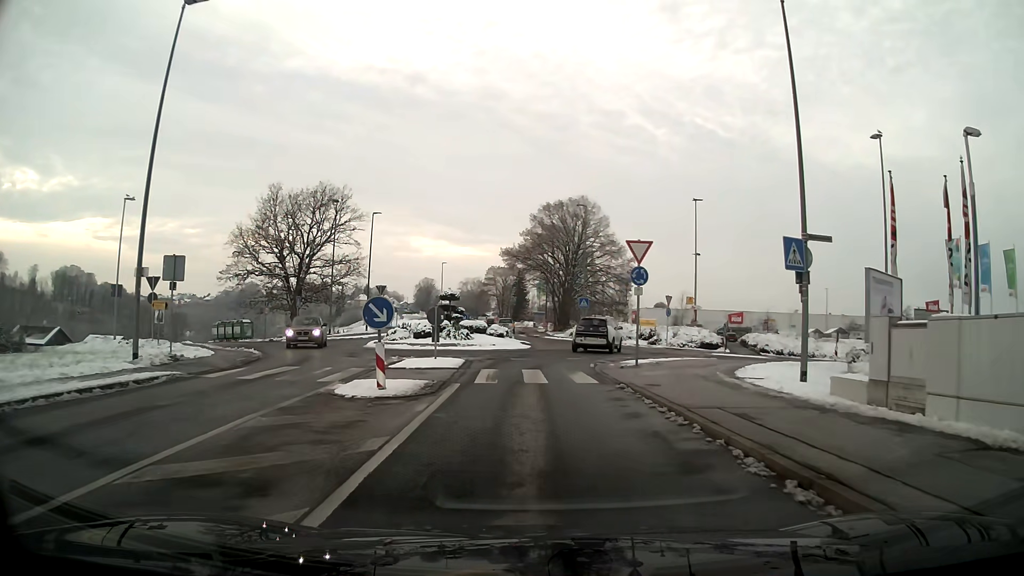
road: tertiary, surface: asphalt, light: Day
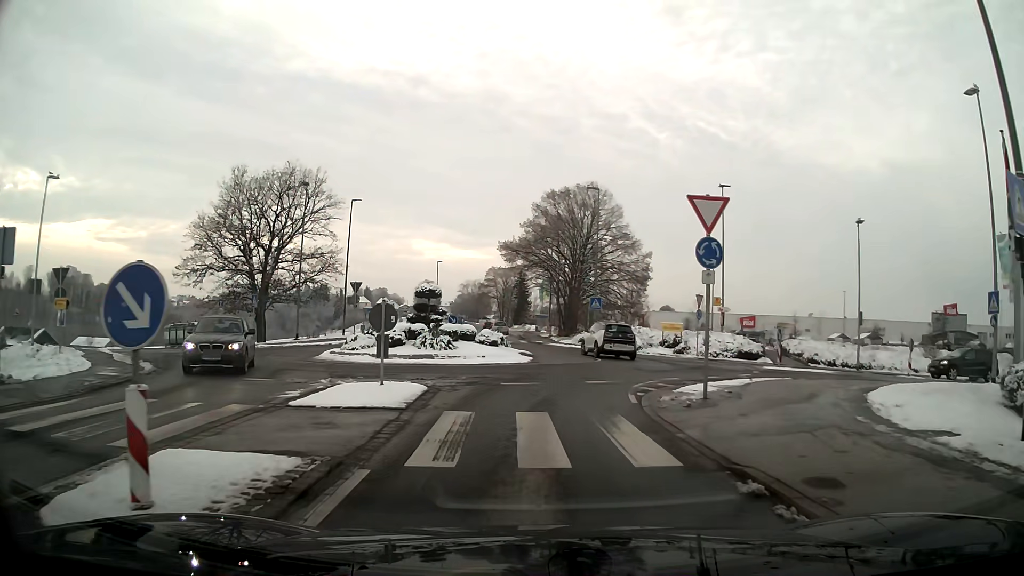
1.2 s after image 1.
(0.0, +7.8) m; 0°
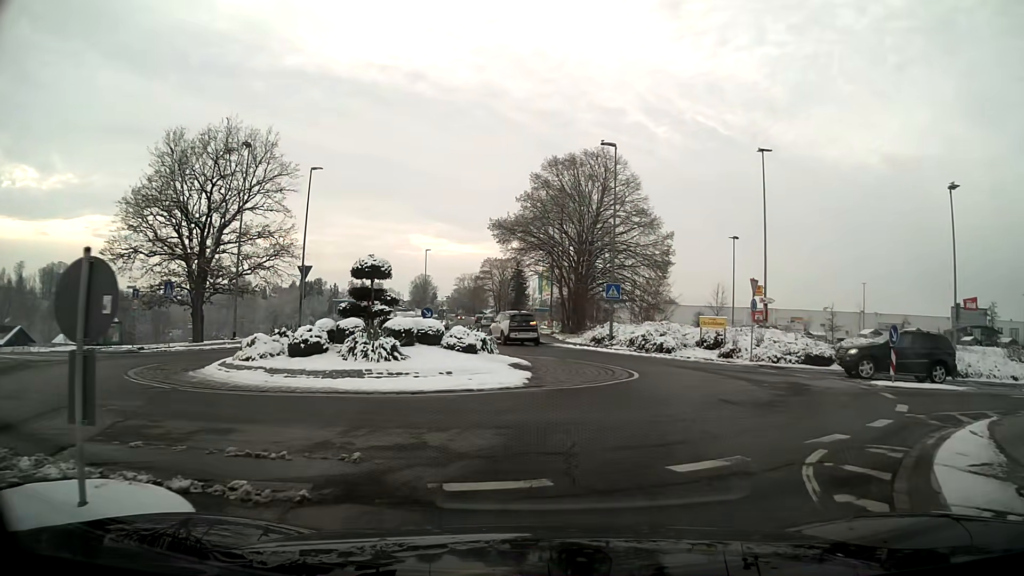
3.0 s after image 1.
(0.0, +9.6) m; +1°
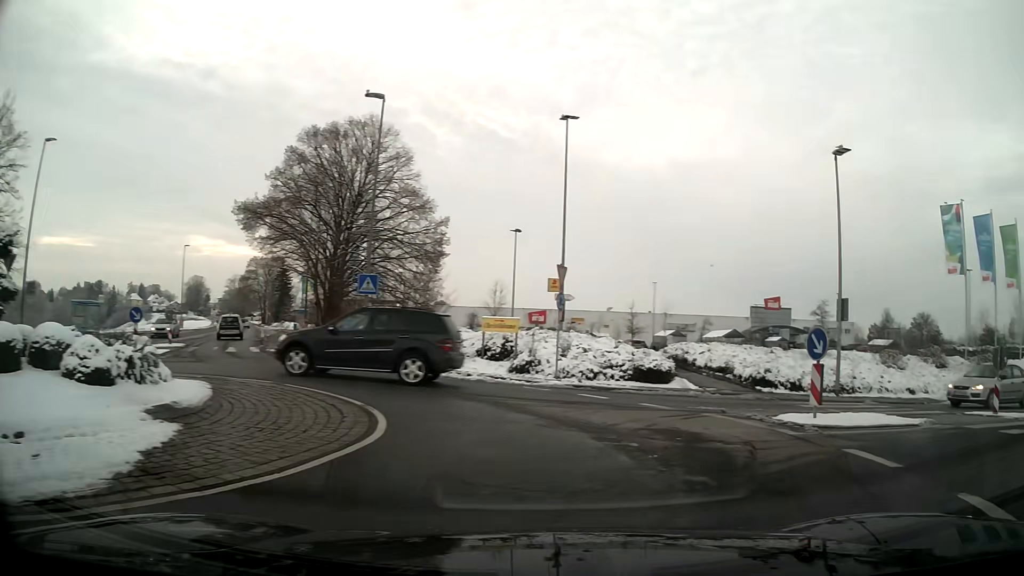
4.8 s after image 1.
(+1.2, +7.7) m; +24°
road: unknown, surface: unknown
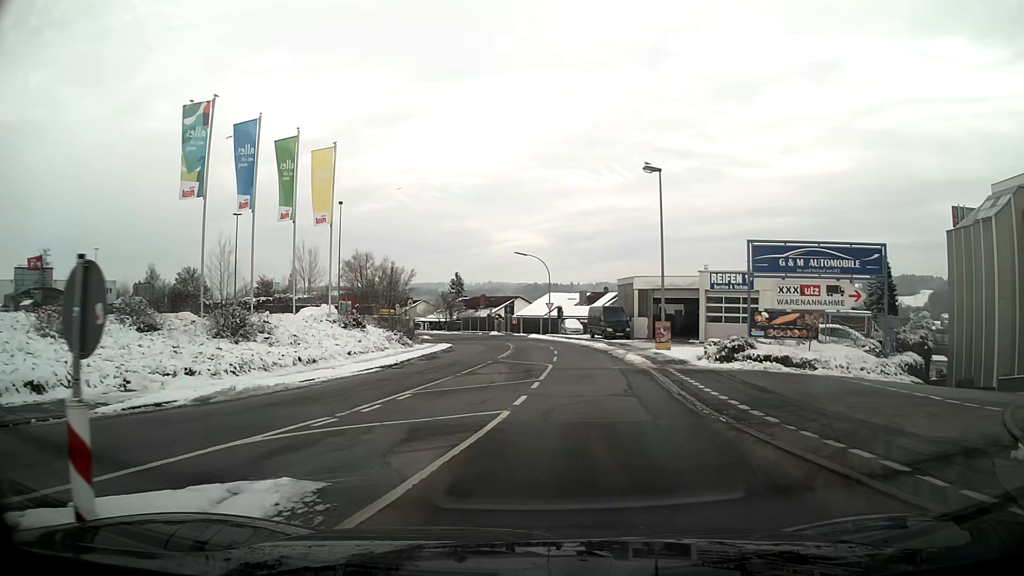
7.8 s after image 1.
(+8.1, +10.9) m; +57°
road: residential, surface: asphalt
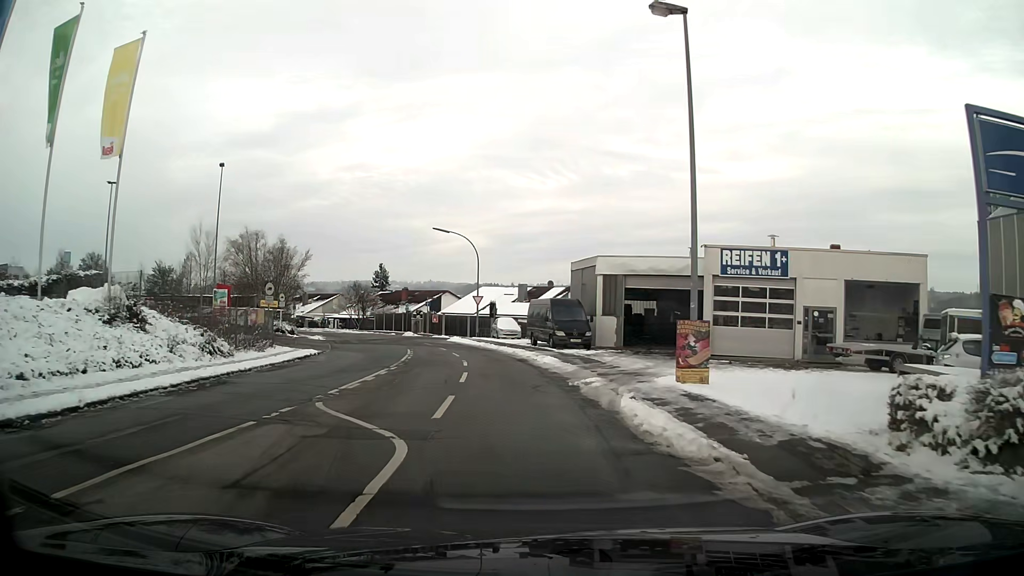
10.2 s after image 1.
(+1.0, +16.3) m; +4°
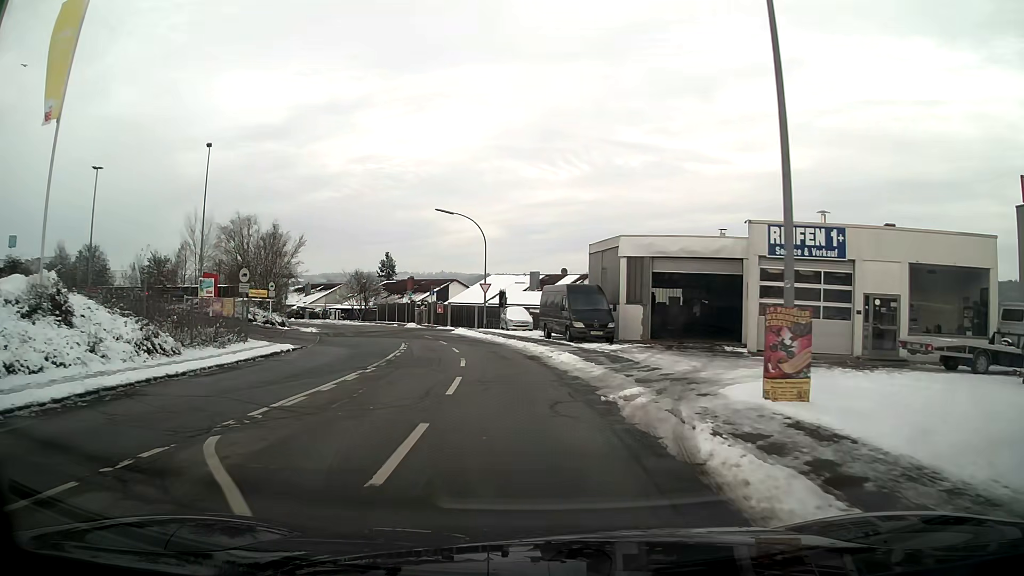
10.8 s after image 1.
(0.0, +4.6) m; -1°
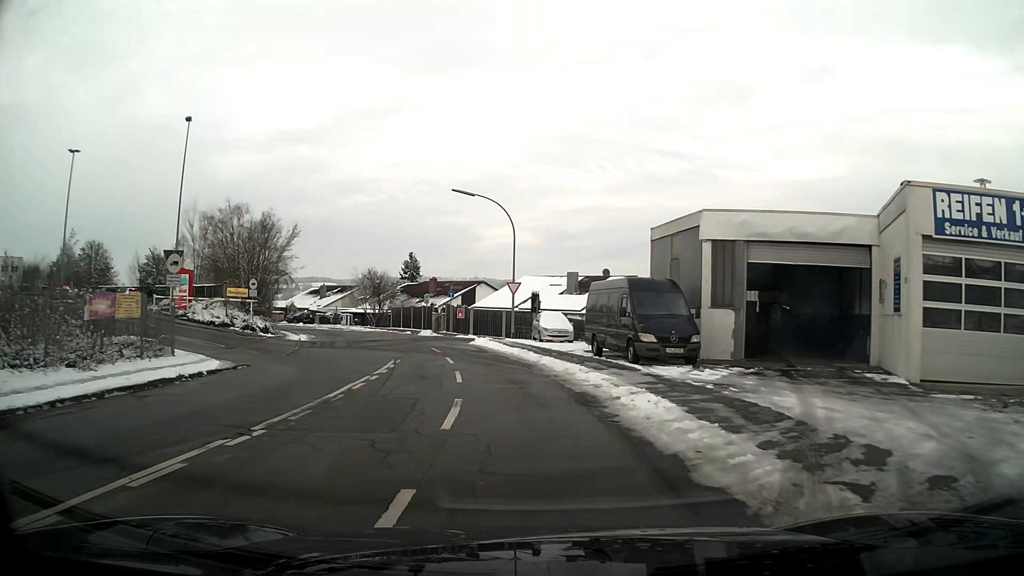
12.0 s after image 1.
(-0.2, +9.0) m; -3°
